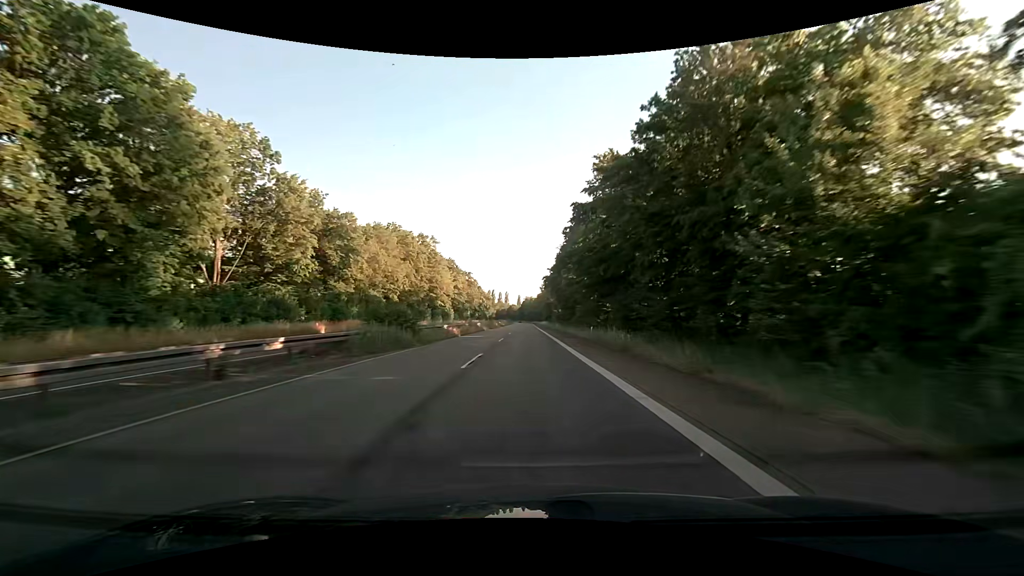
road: trunk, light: Day
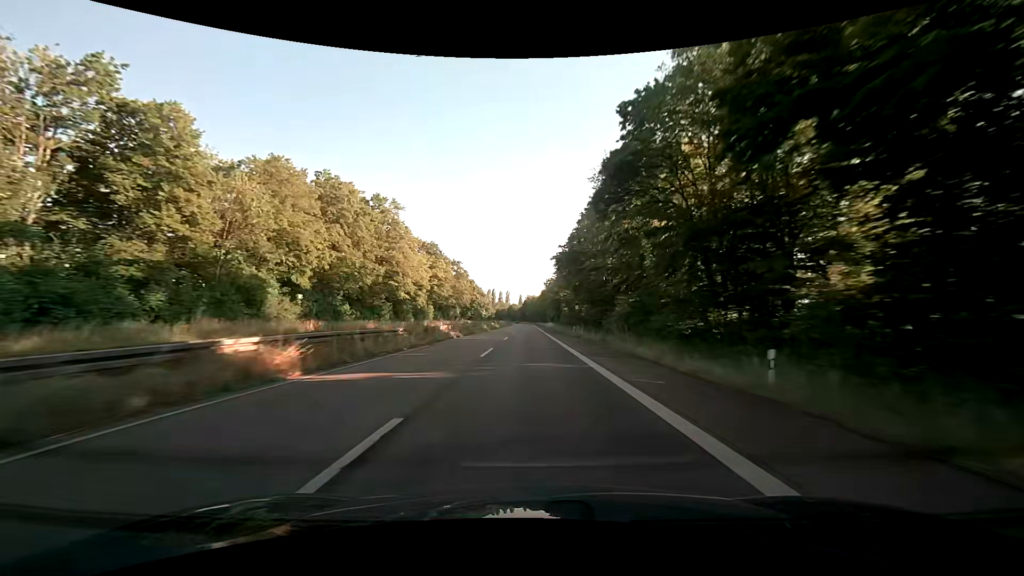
(0.0, +31.1) m; 0°
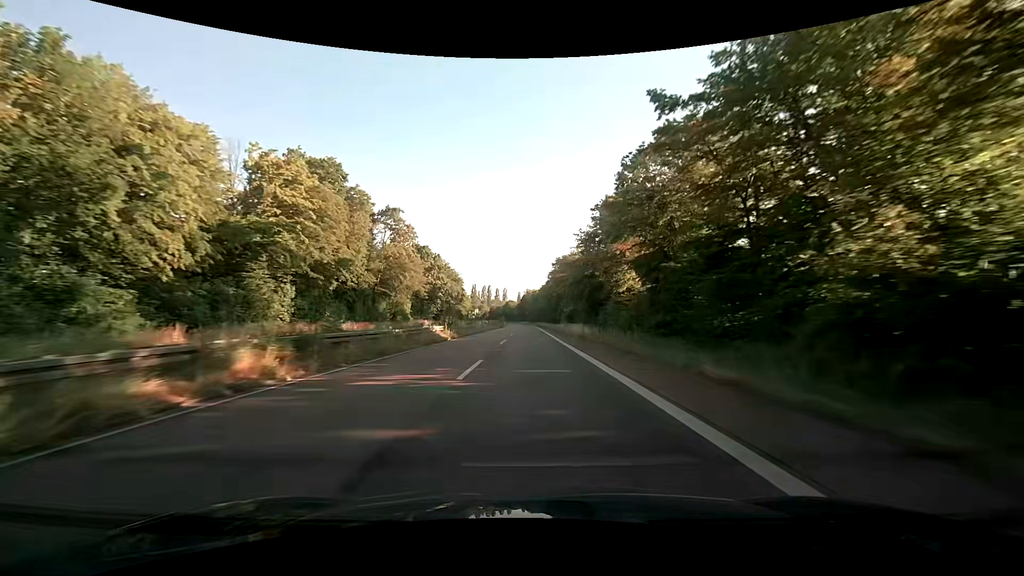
(0.0, +61.6) m; 0°
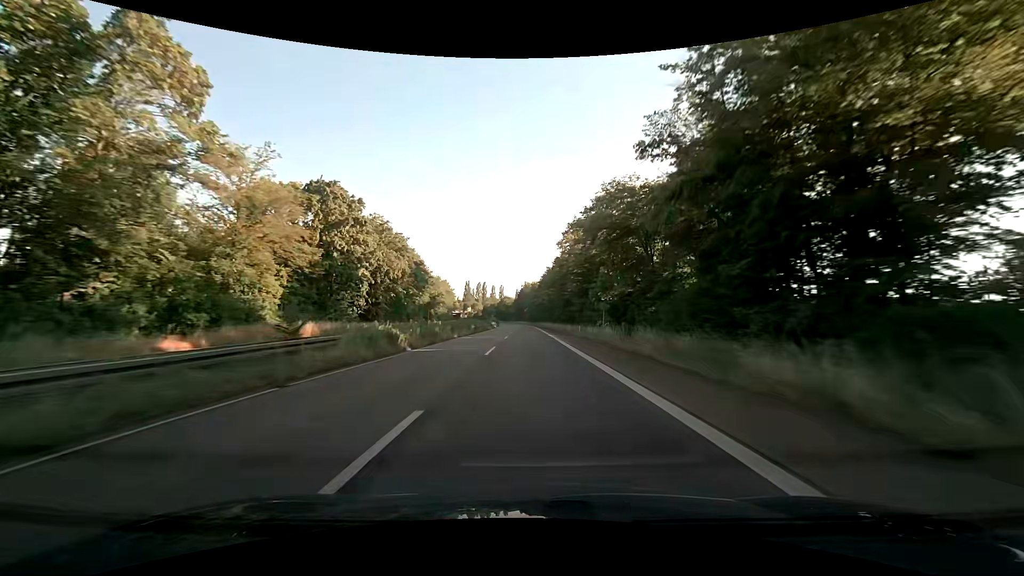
(+0.5, +45.7) m; 0°
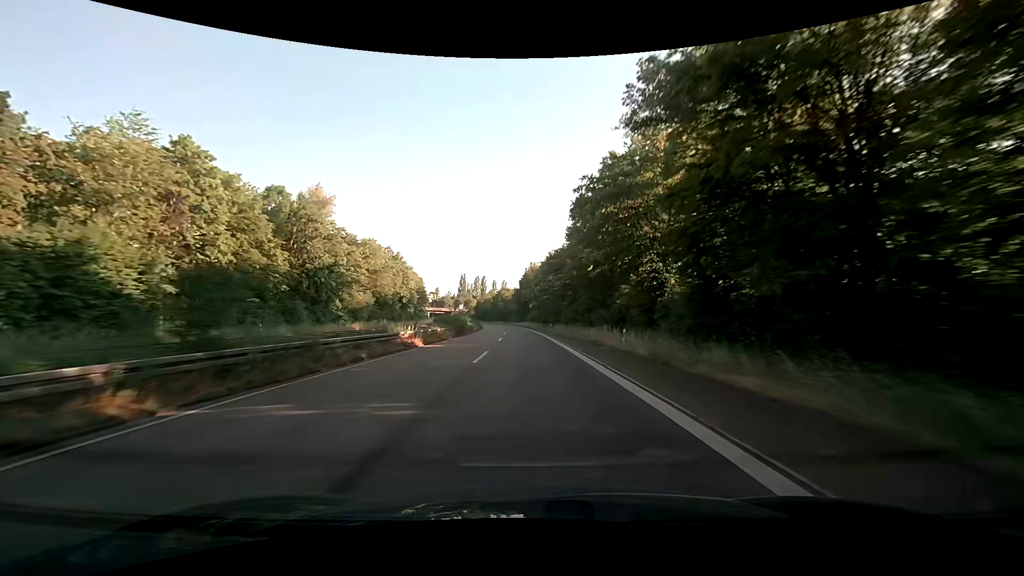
(+0.1, +75.5) m; -1°
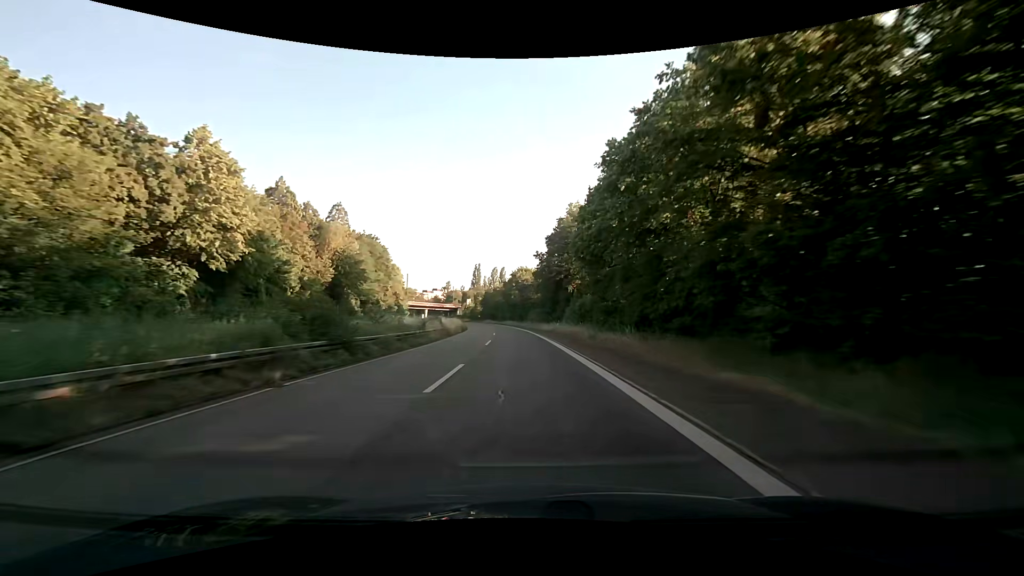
(-1.0, +74.7) m; -3°
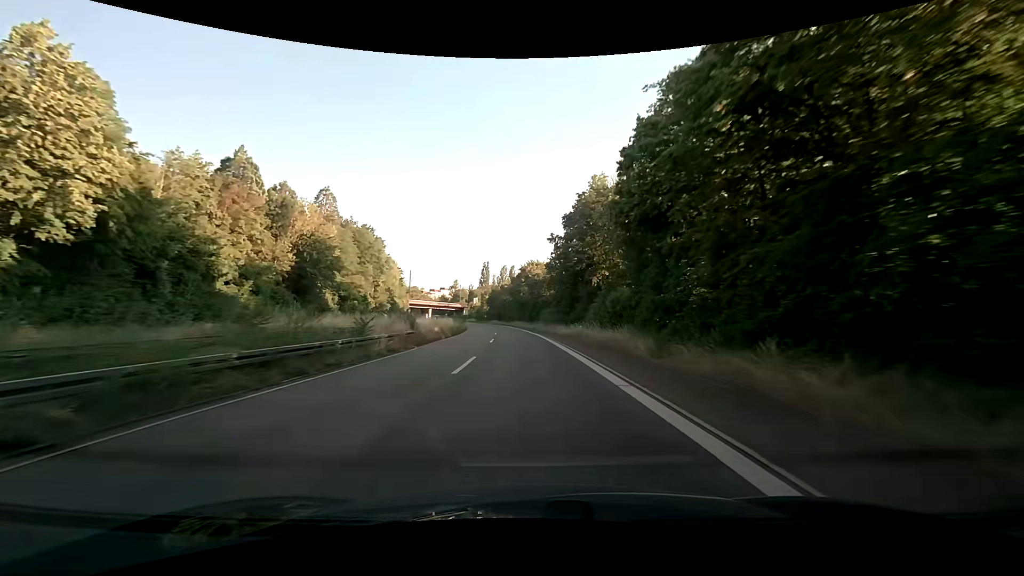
(-0.1, +14.9) m; 0°
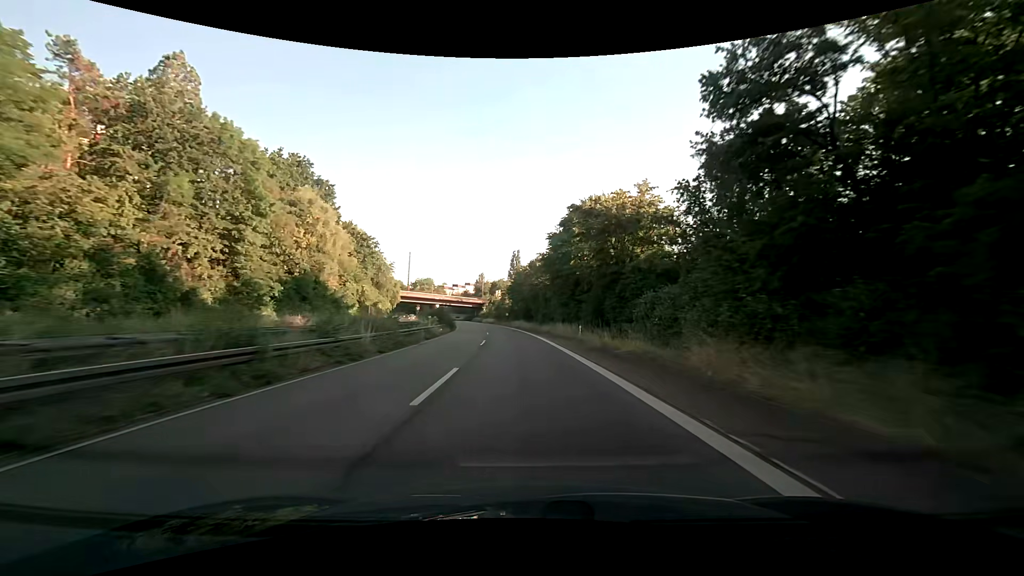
(-2.7, +58.6) m; -4°
(0, +10) (0, +20) (-1, +30) (-2, +40) (-2, +50) (-3, +60) (-5, +70) (-6, +80) (-7, +90) (-9, +99) m
